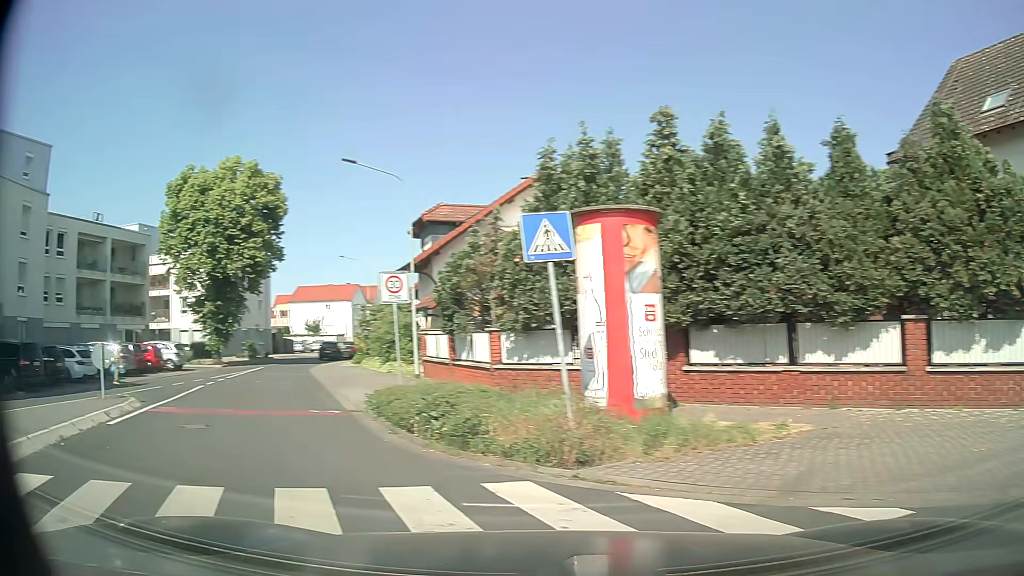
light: Day
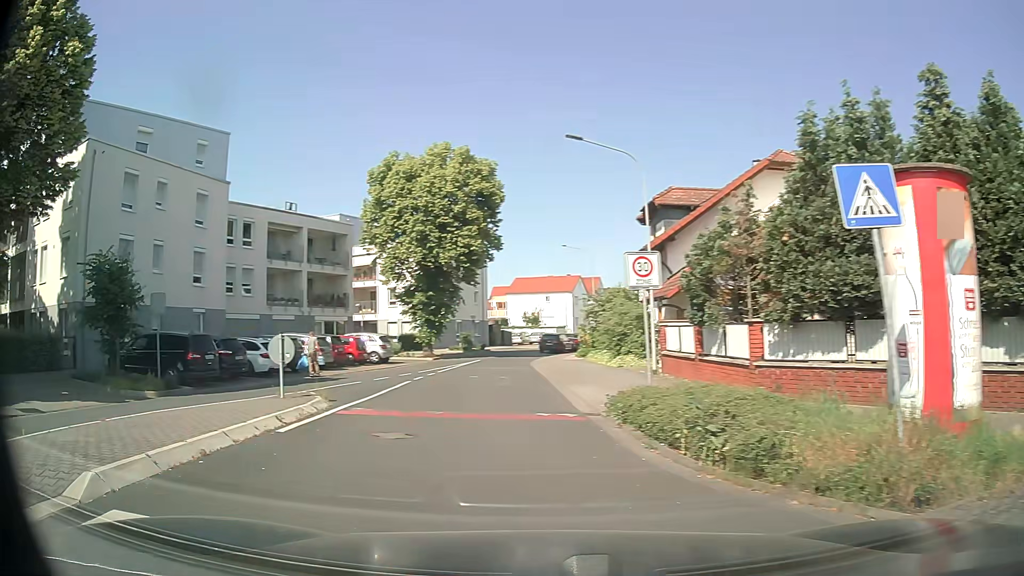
(-0.3, +2.2) m; -18°
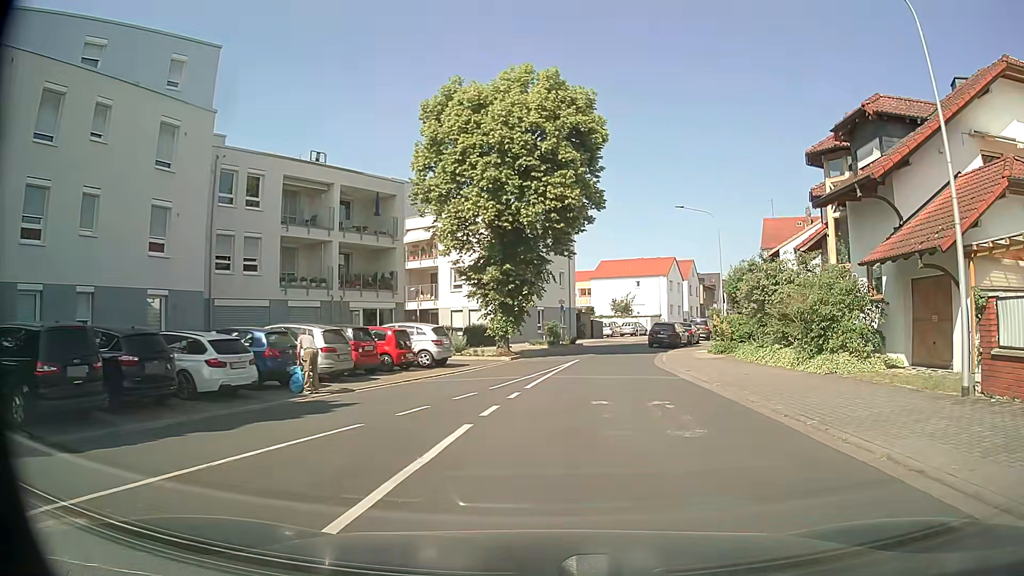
(-2.3, +11.7) m; -7°
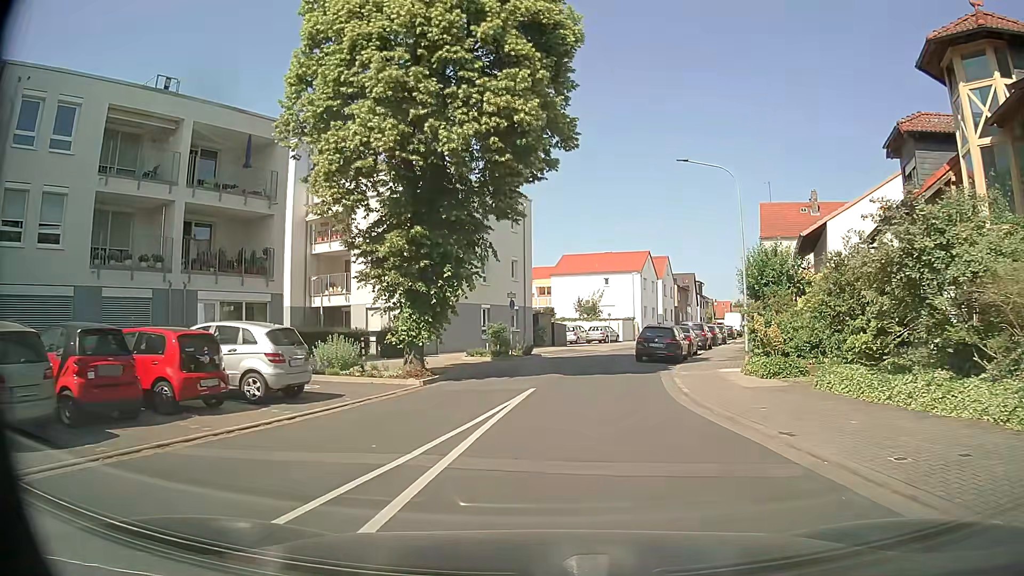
(+0.5, +11.8) m; +3°
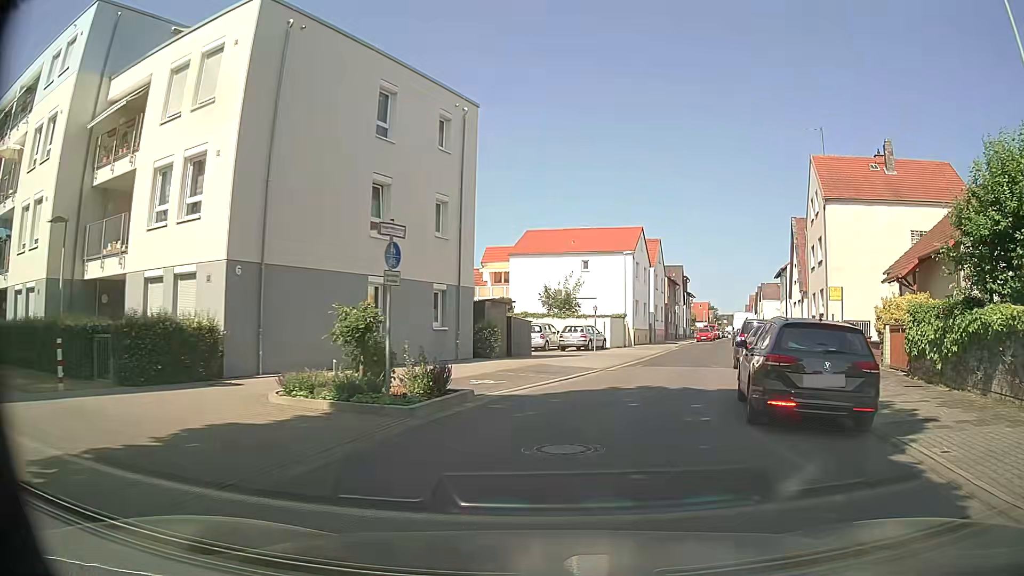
(+0.4, +18.1) m; +2°
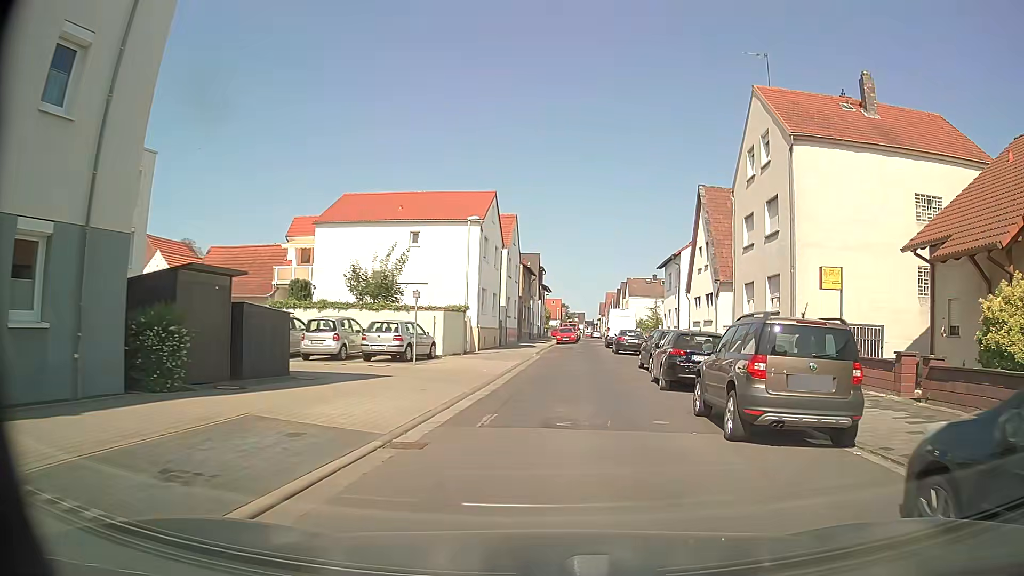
(+1.7, +13.4) m; +13°
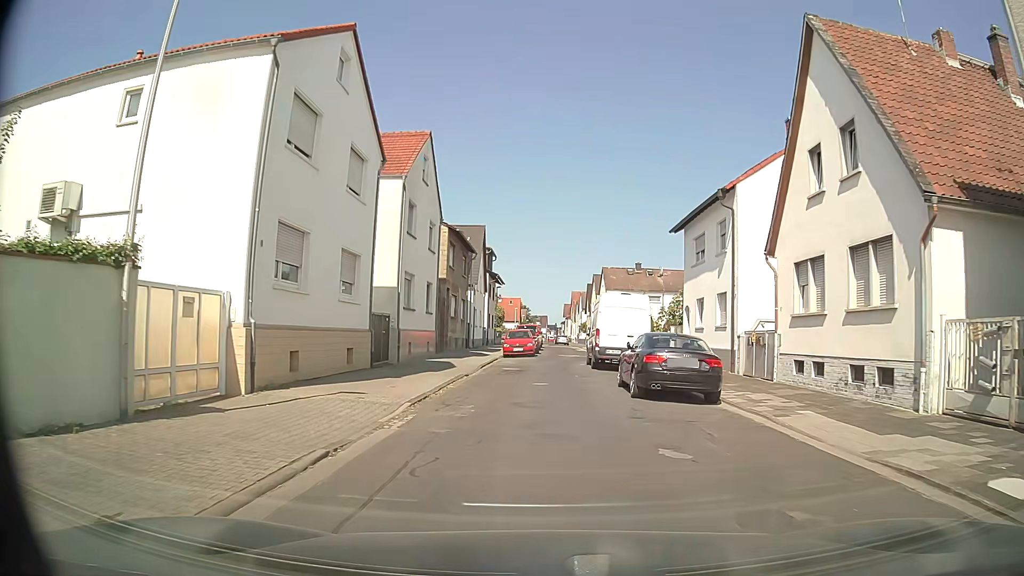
(+1.6, +23.0) m; +2°
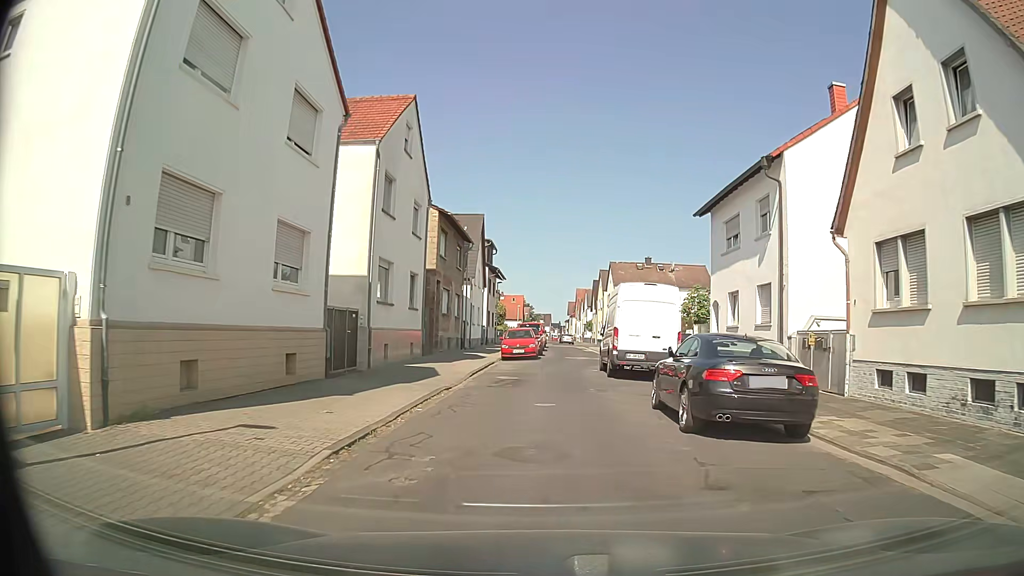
(+0.1, +4.8) m; +2°
(0, +10) (0, +20) (+1, +30) (+3, +40) (+3, +50) (+2, +60) (+2, +70) (+2, +80) (+2, +90) (+1, +100) m
